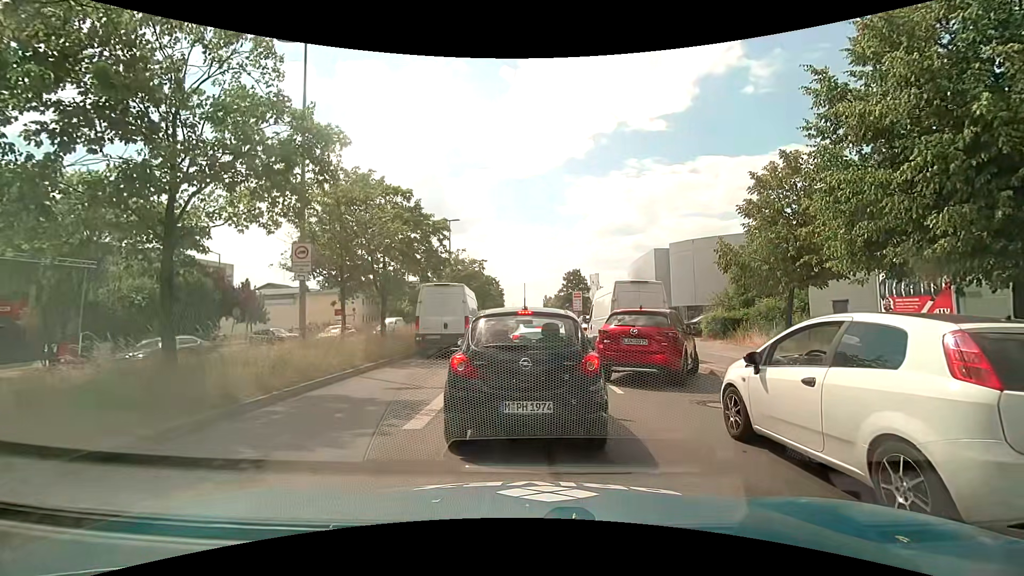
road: primary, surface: asphalt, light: Day
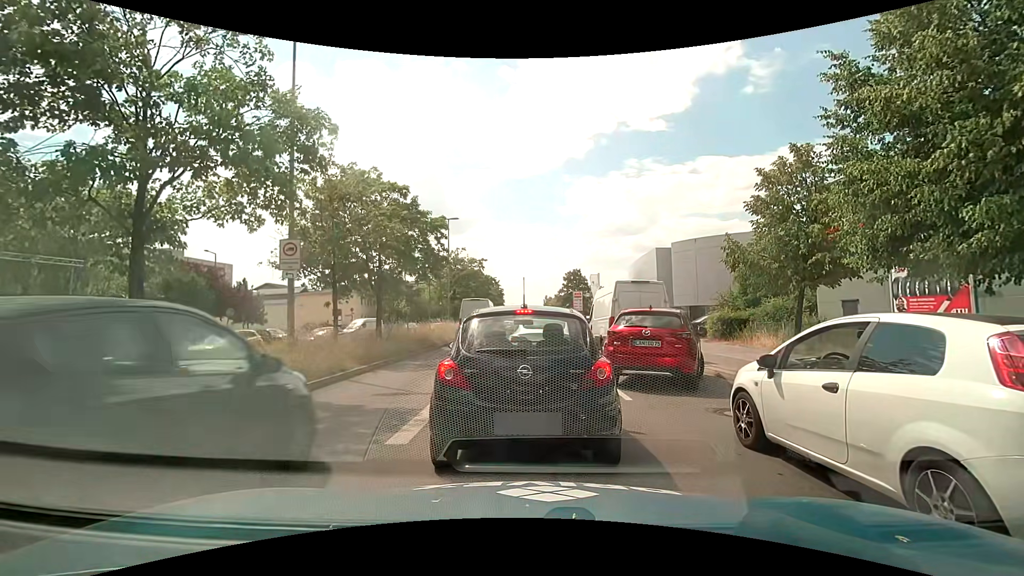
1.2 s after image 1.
(0.0, +0.7) m; 0°
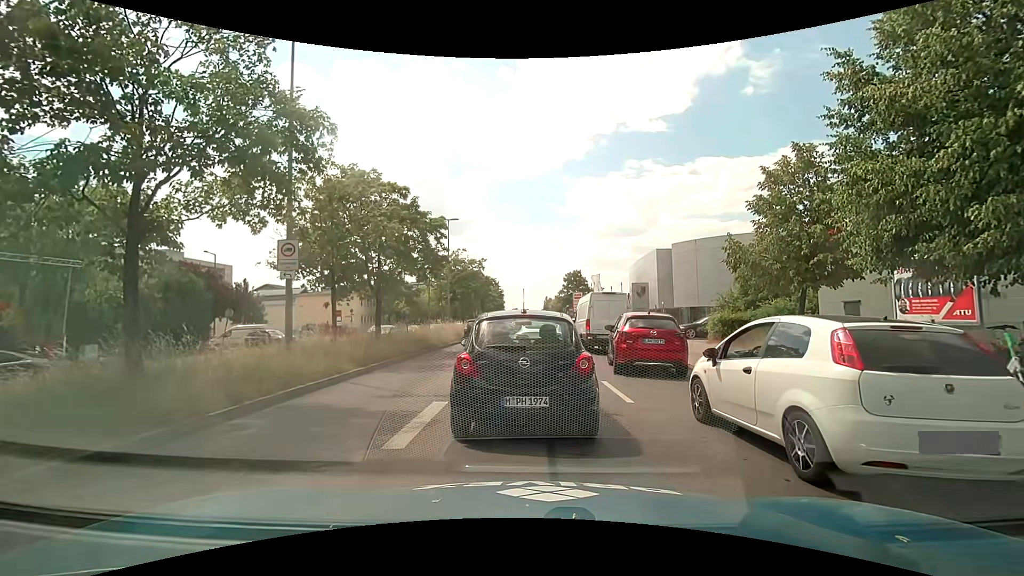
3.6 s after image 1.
(0.0, +0.2) m; 0°
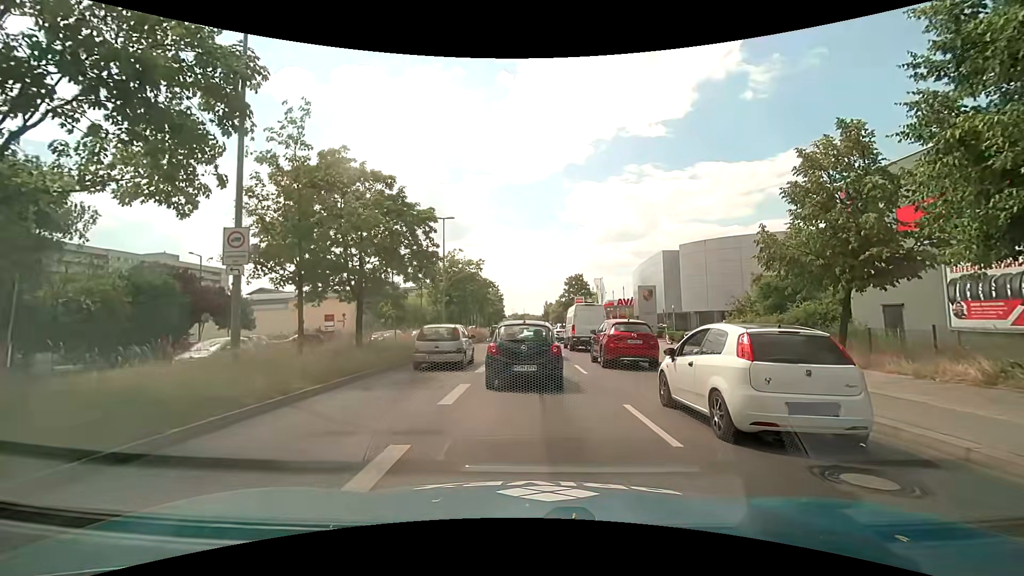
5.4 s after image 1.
(0.0, +2.9) m; -2°
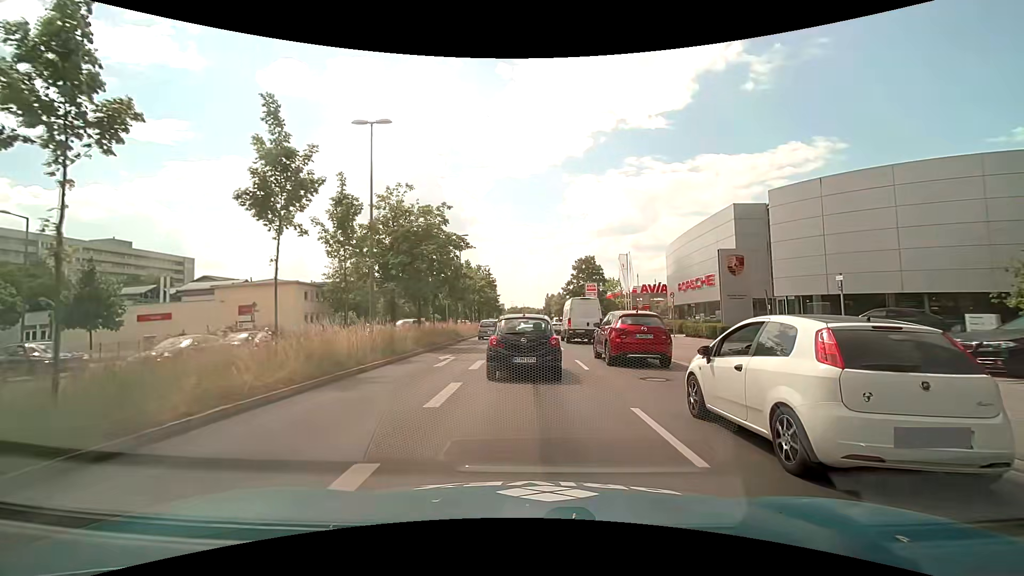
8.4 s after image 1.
(+0.6, +19.4) m; +2°
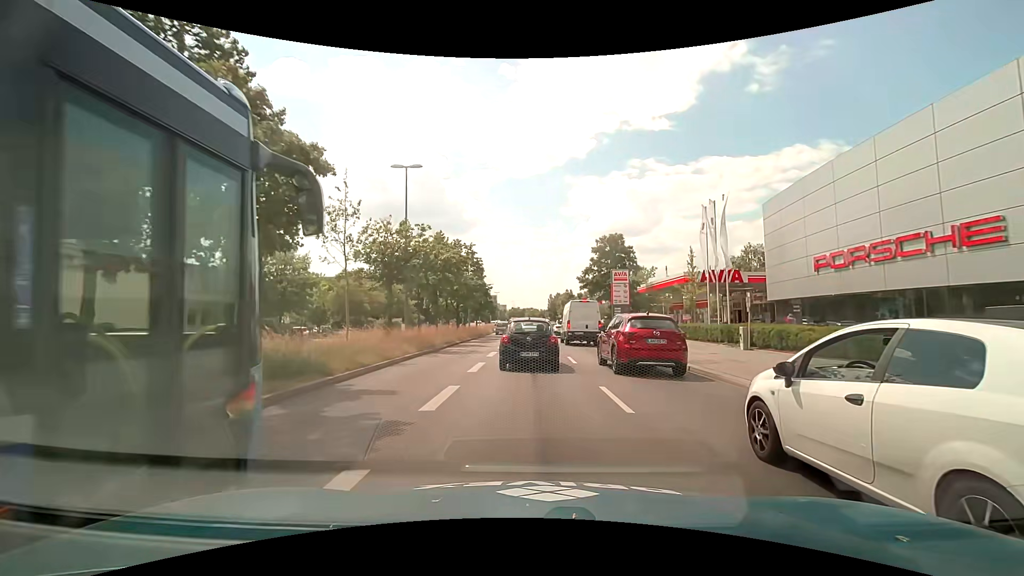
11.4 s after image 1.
(-0.2, +24.4) m; -1°
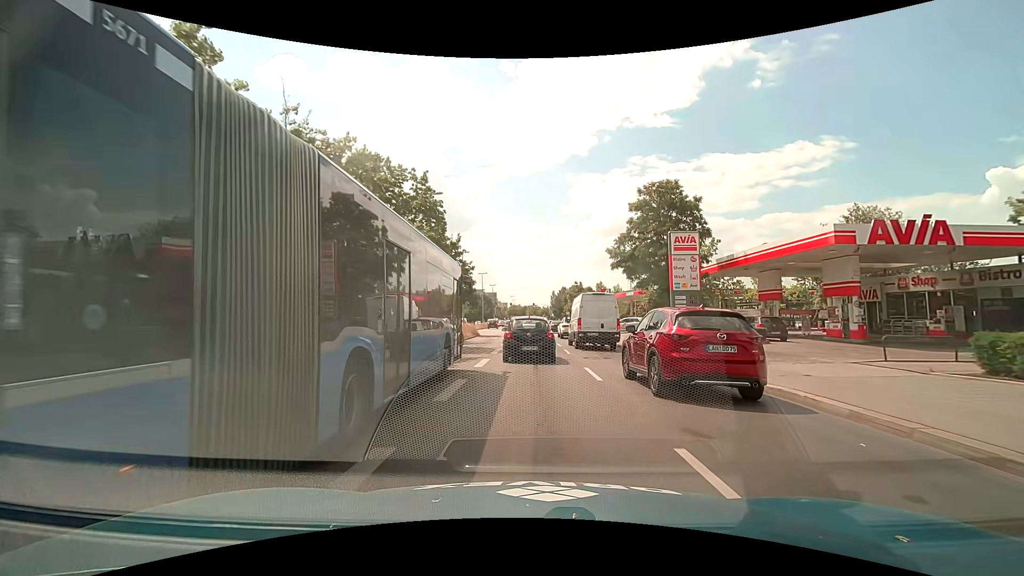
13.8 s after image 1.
(-0.1, +23.4) m; 0°
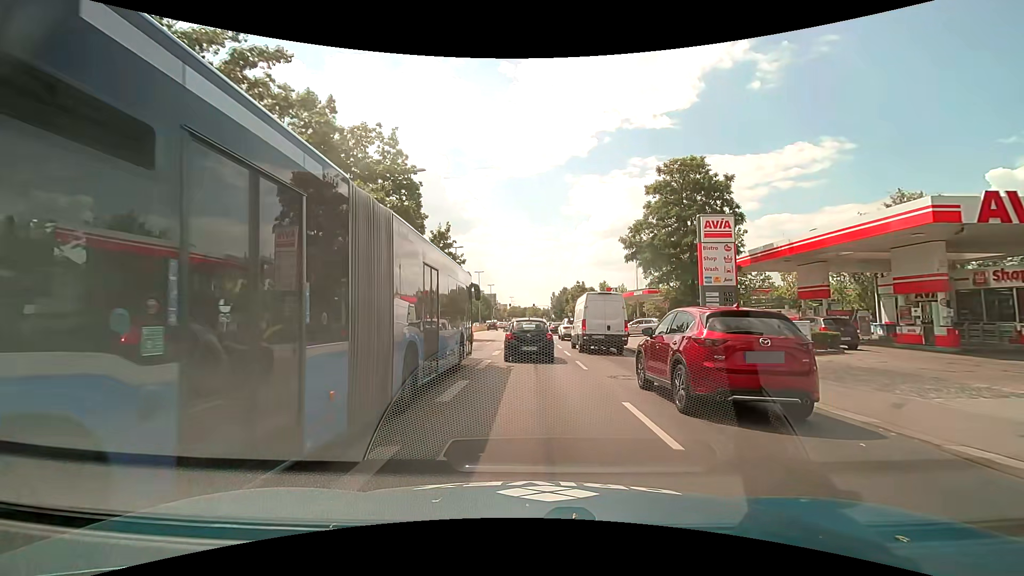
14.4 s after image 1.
(0.0, +6.0) m; 0°
(0, +10) (0, +20) (0, +30) (0, +40) (0, +50) (0, +60) (0, +70) (0, +80) (0, +90) (0, +100) m
